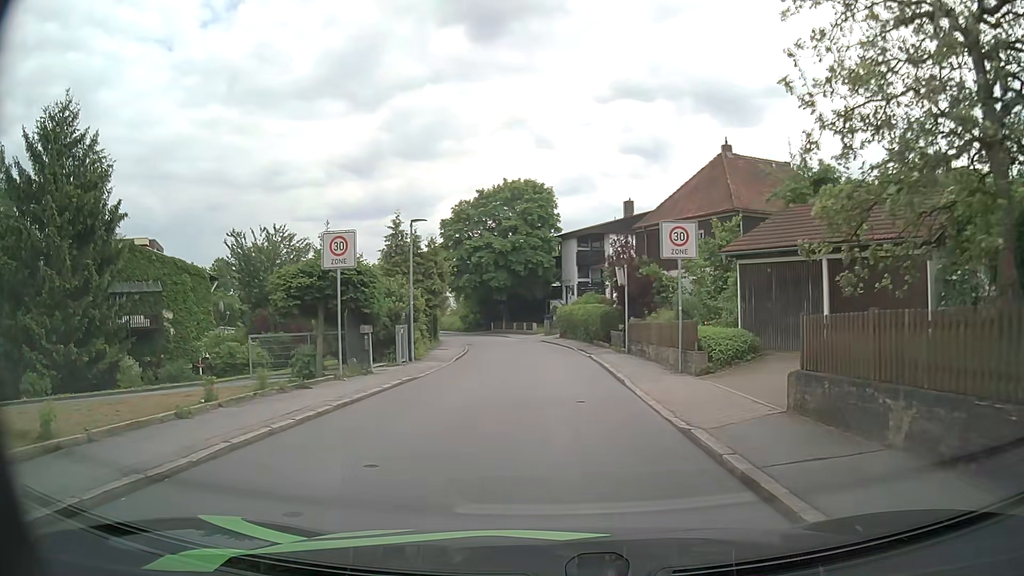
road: residential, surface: asphalt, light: Day
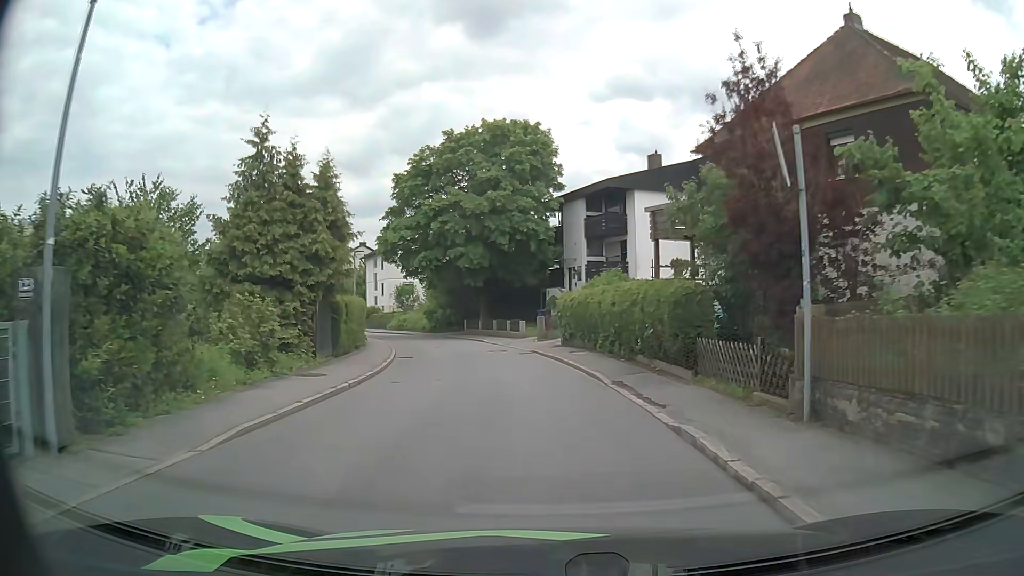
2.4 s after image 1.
(0.0, +18.9) m; 0°
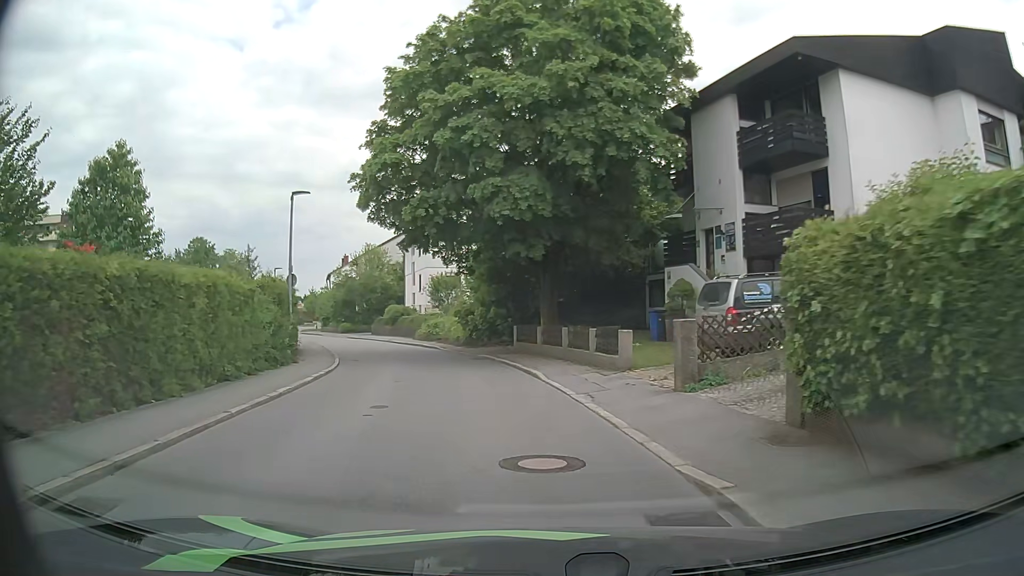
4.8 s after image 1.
(-1.1, +20.4) m; -7°
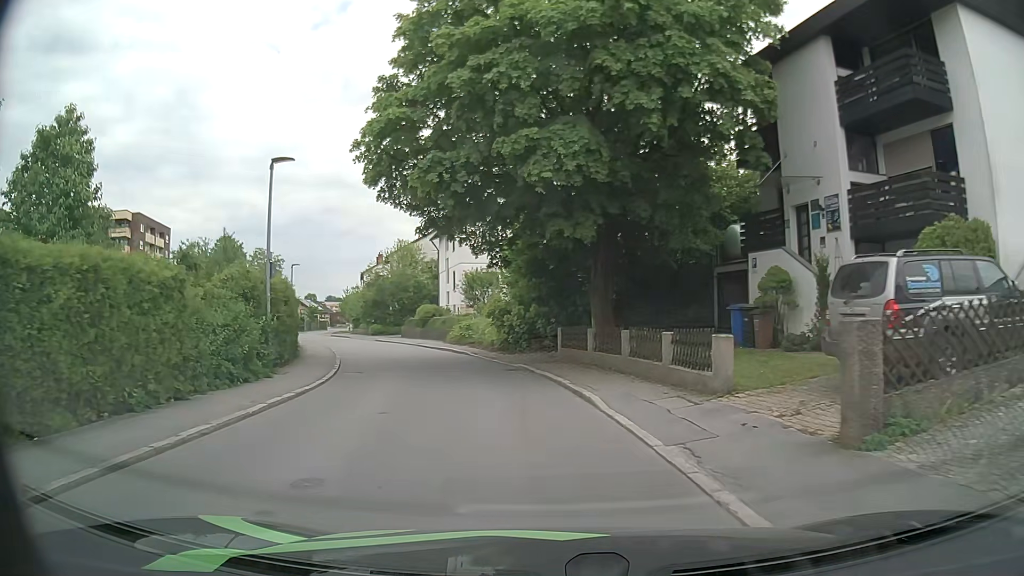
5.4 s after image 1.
(-0.2, +4.9) m; -4°
